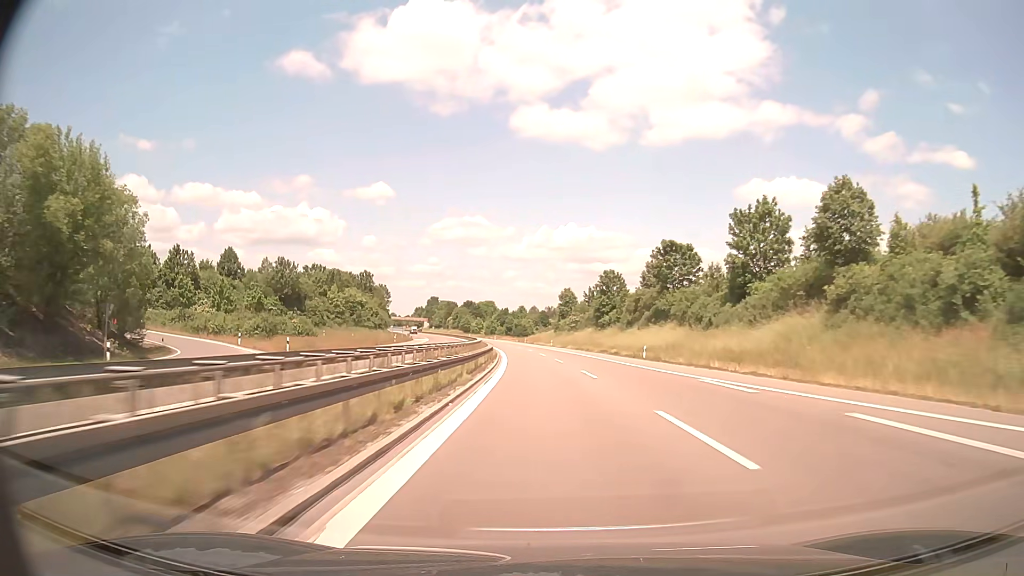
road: trunk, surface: asphalt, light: Day
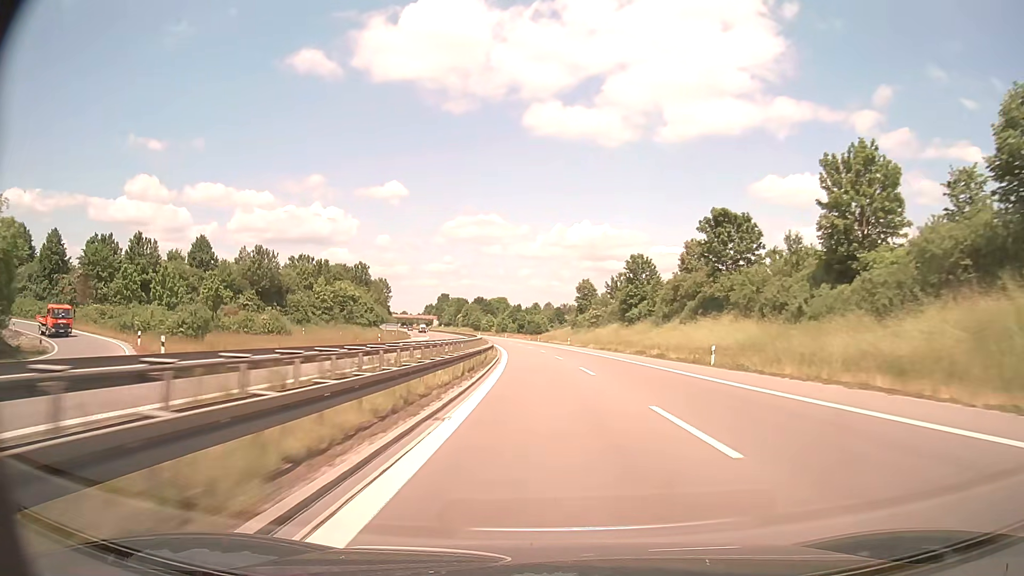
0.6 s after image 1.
(-0.2, +17.6) m; -1°
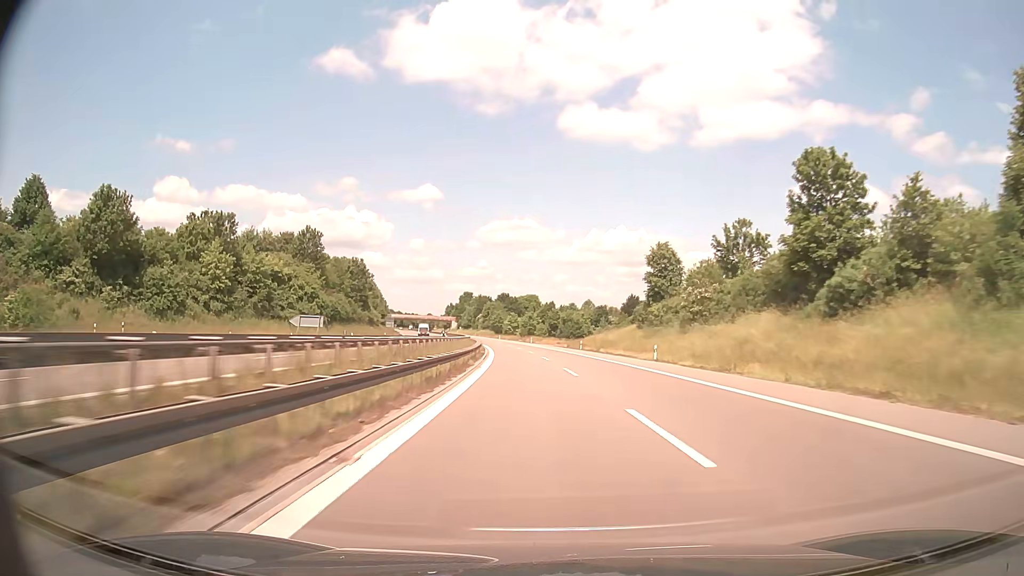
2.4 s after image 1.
(-1.6, +55.1) m; -3°
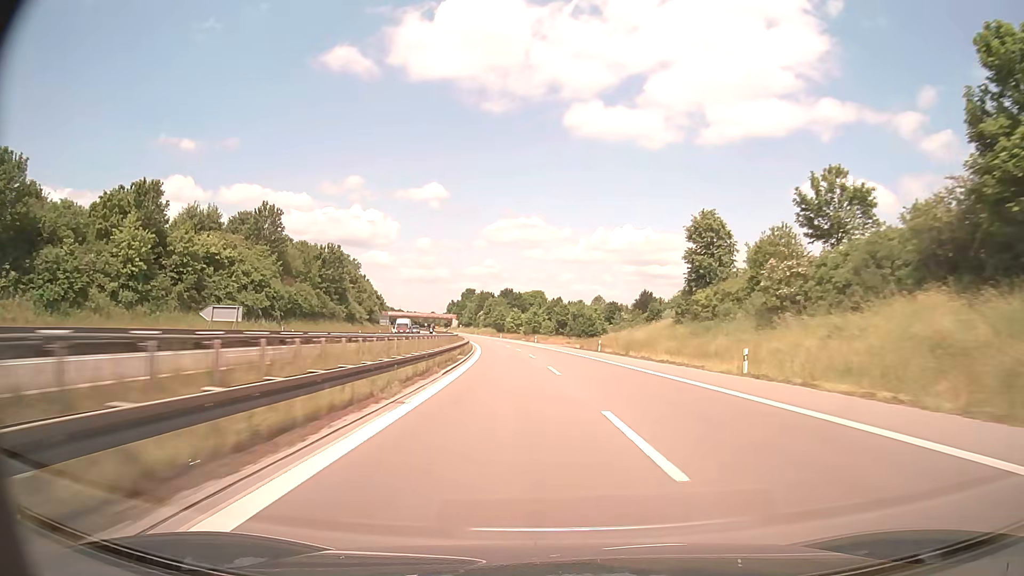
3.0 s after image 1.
(-0.1, +18.9) m; 0°
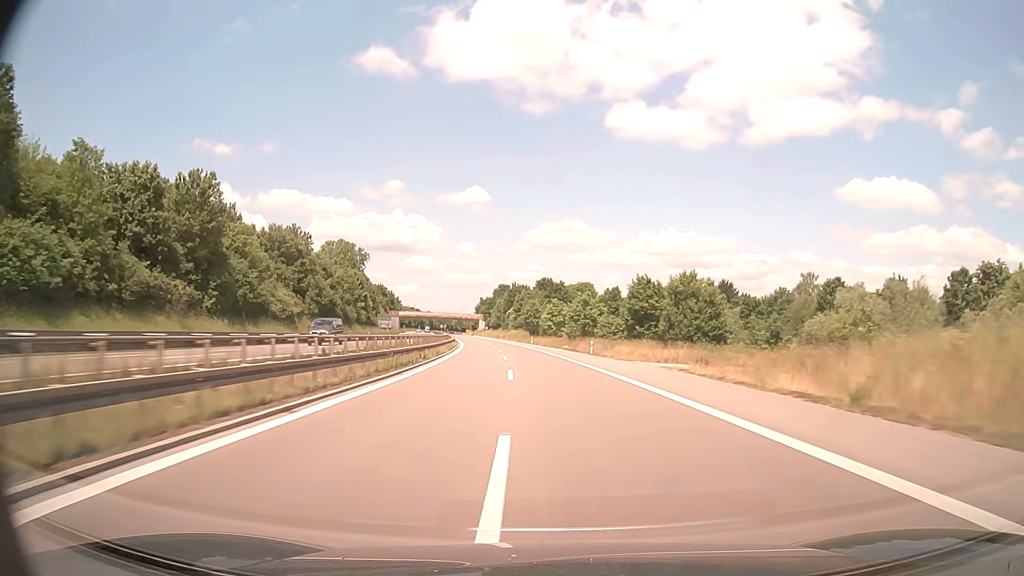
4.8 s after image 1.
(-1.8, +57.4) m; -4°
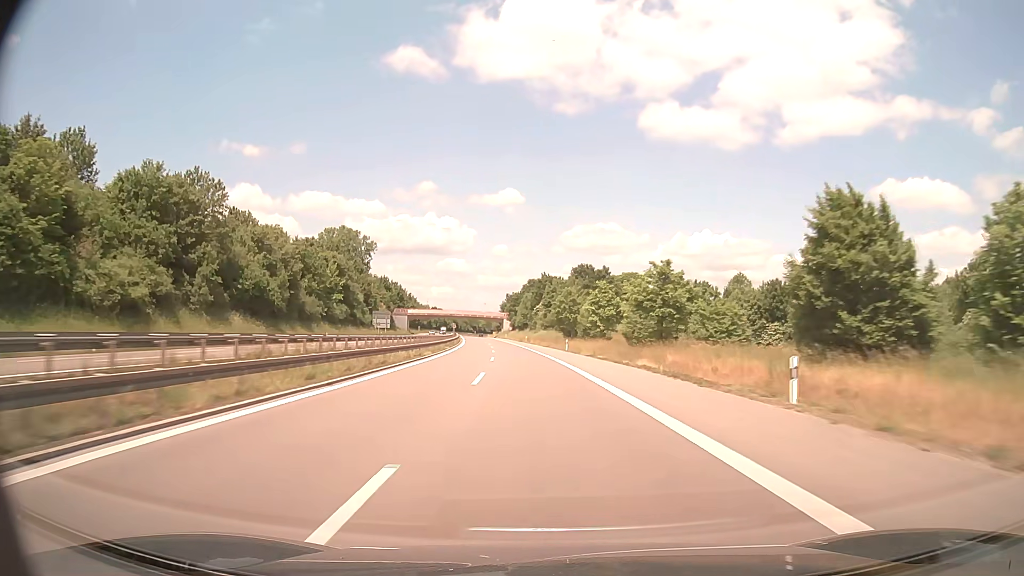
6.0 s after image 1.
(-0.8, +38.7) m; -3°
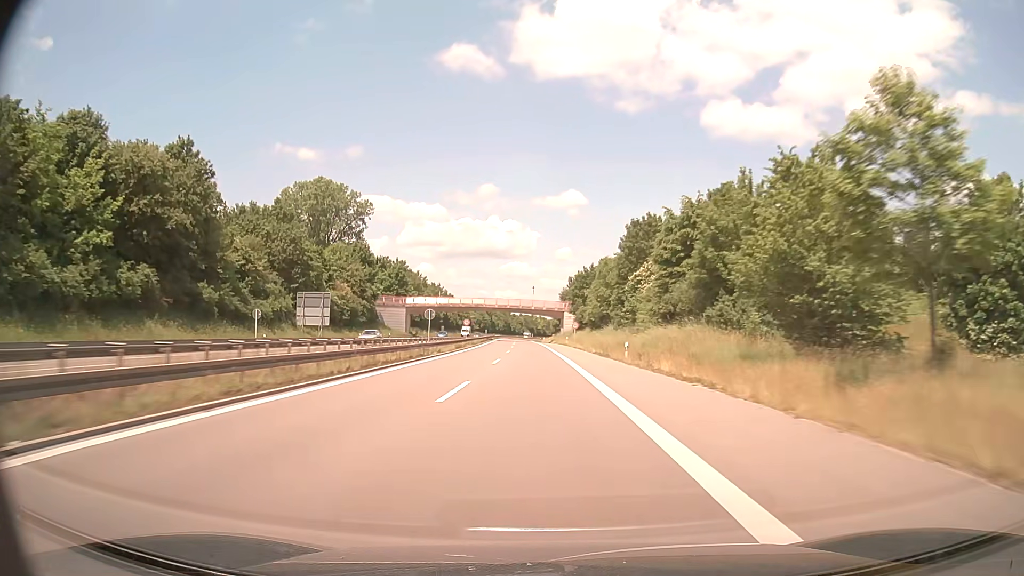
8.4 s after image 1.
(-4.3, +77.8) m; -6°
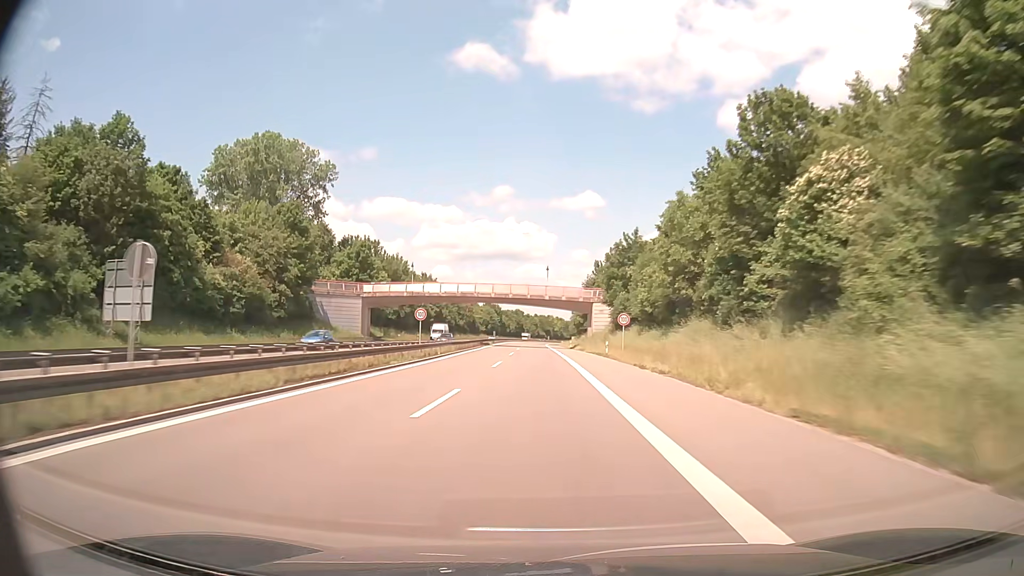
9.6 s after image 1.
(-0.4, +38.6) m; -1°
(0, +10) (0, +20) (0, +30) (0, +40) (-1, +50) (-1, +60) (-1, +70) (-1, +80) (-1, +90) (-1, +100) m
